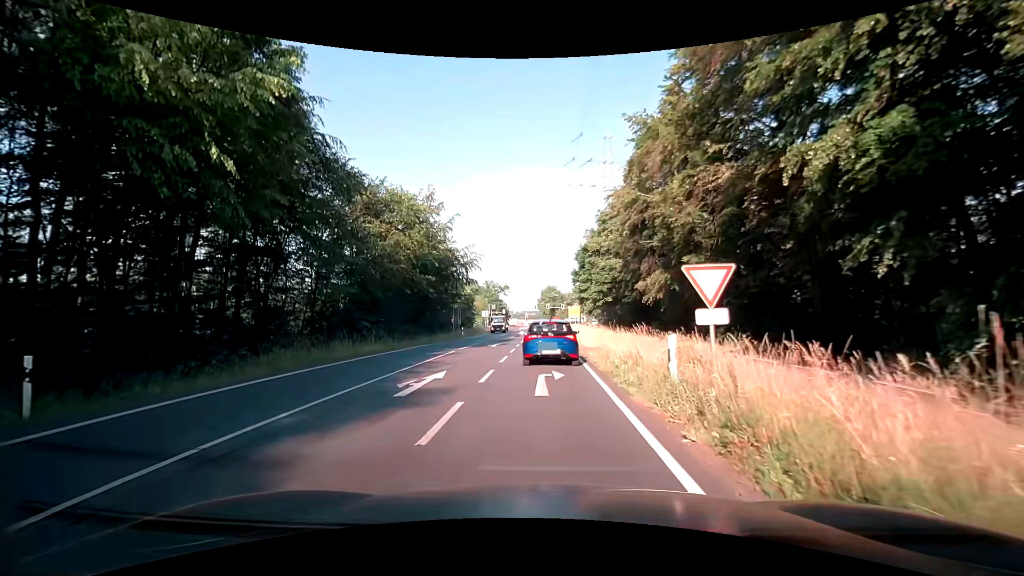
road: secondary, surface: asphalt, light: Day
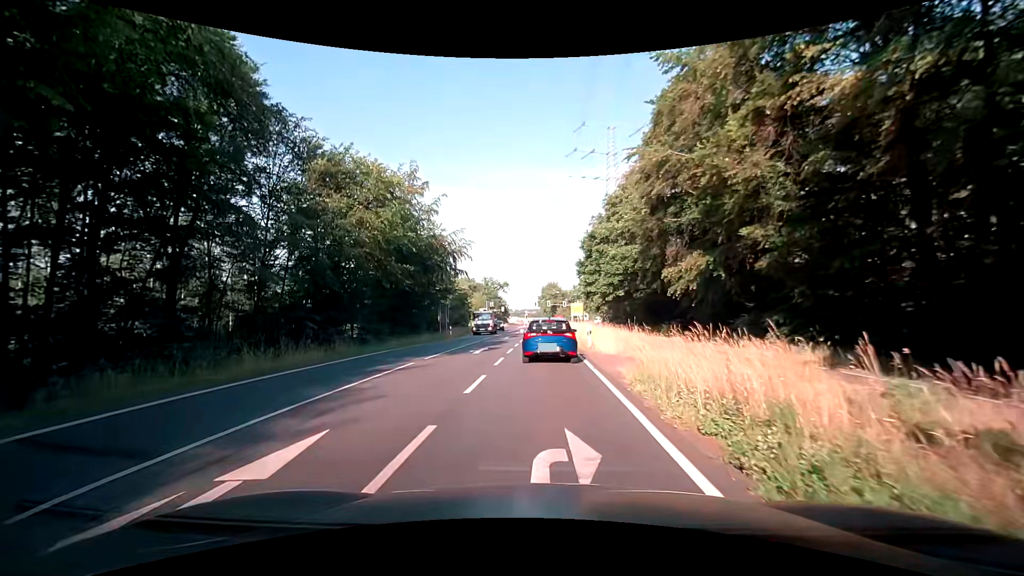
(0.0, +8.1) m; 0°
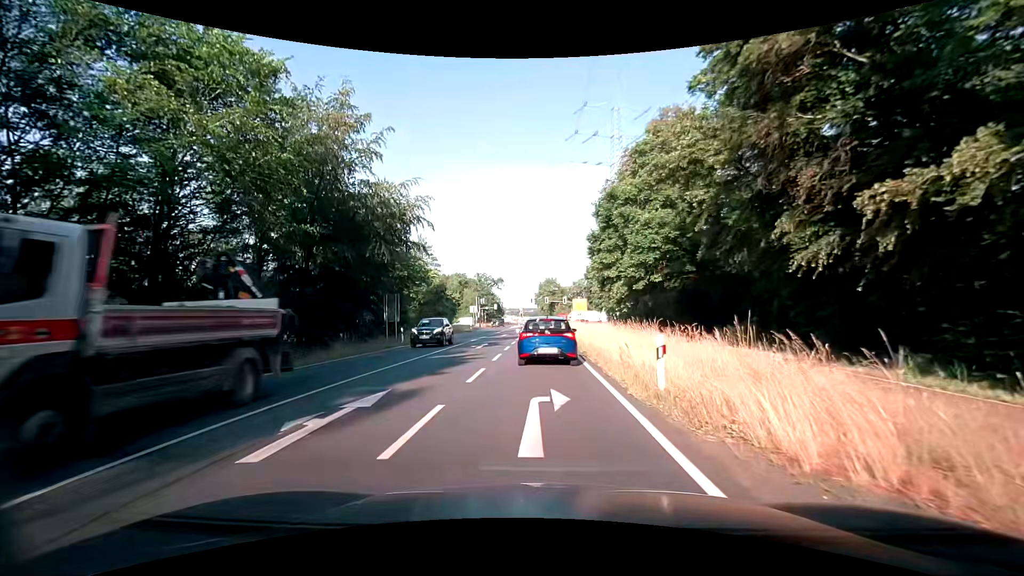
(0.0, +16.5) m; -1°
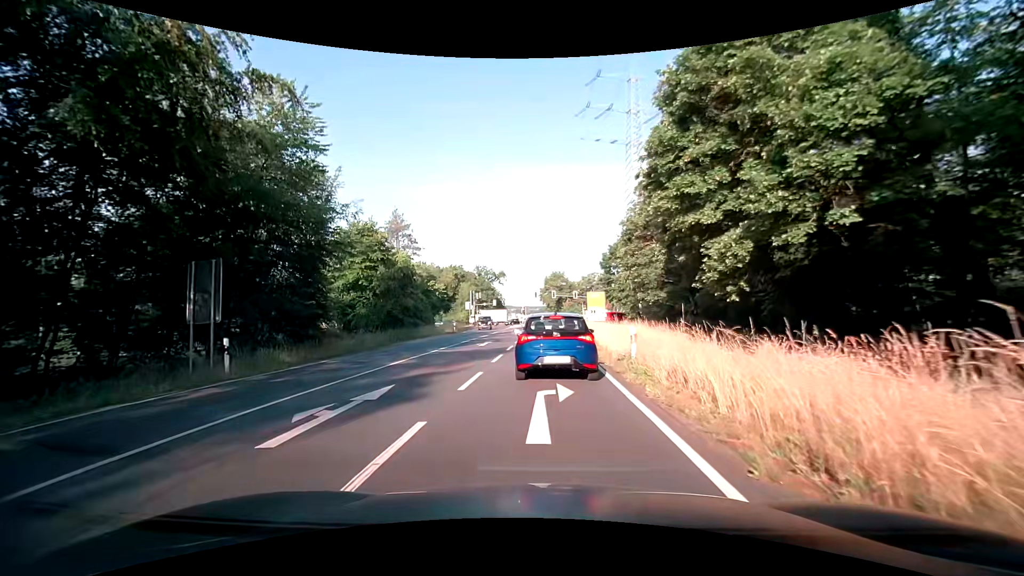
(+0.1, +19.4) m; 0°
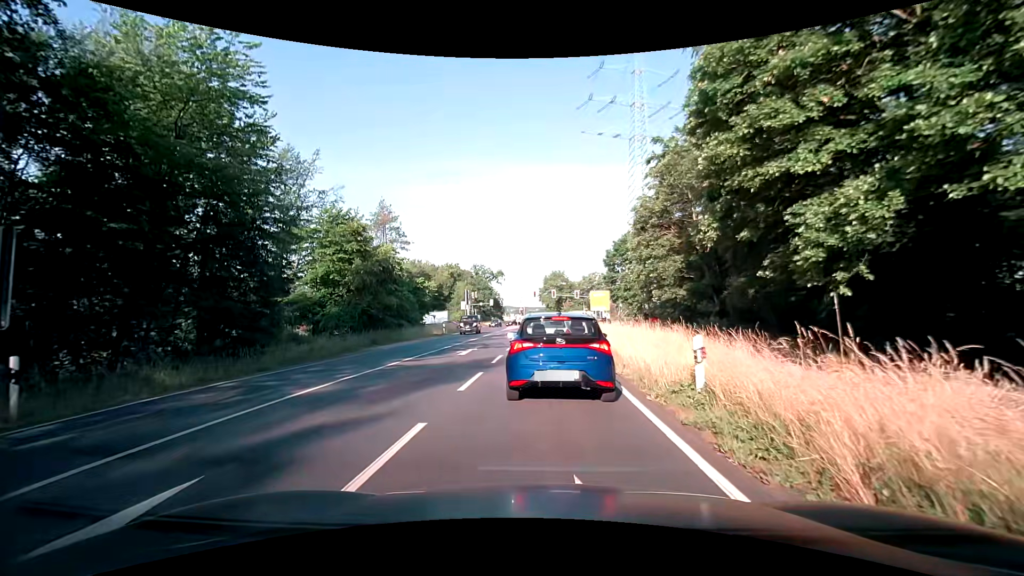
(0.0, +5.7) m; 0°
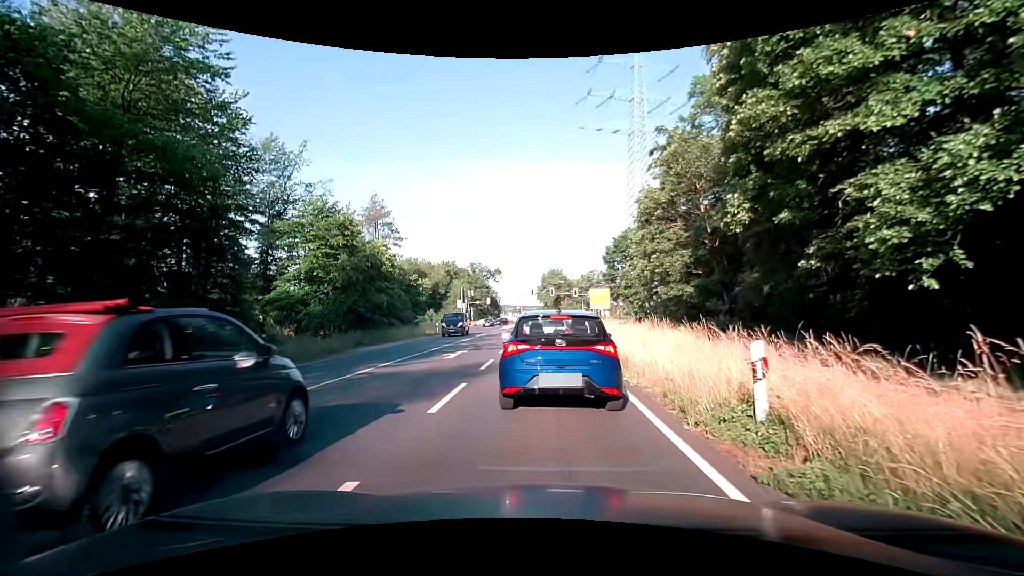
(0.0, +2.2) m; -1°
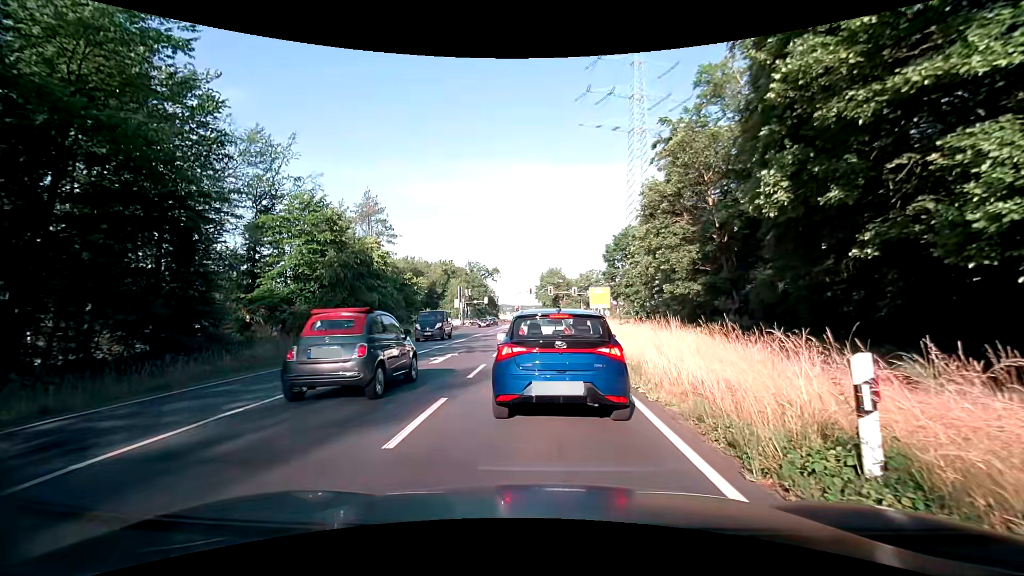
(0.0, +1.8) m; +1°
